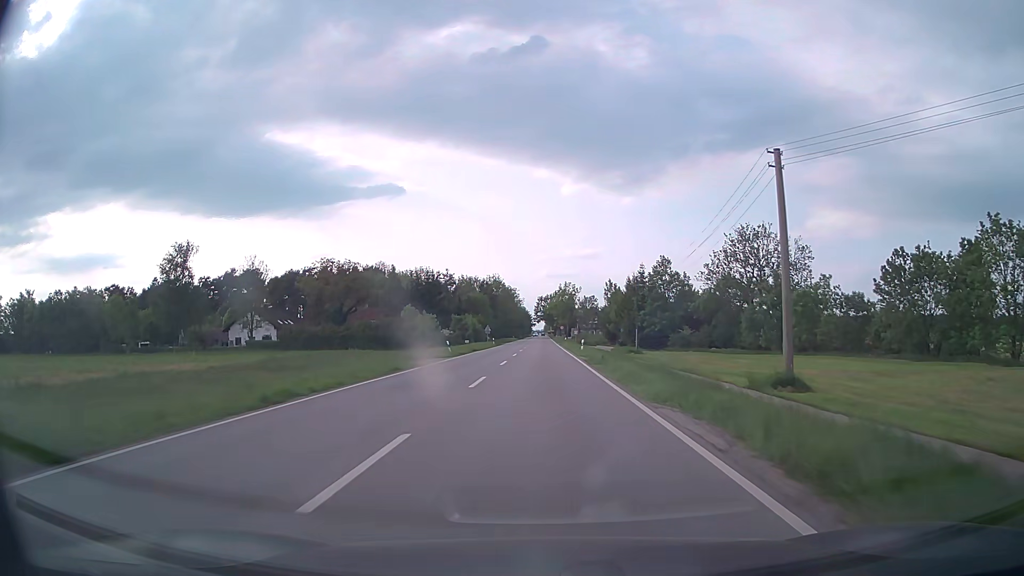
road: secondary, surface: asphalt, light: Day
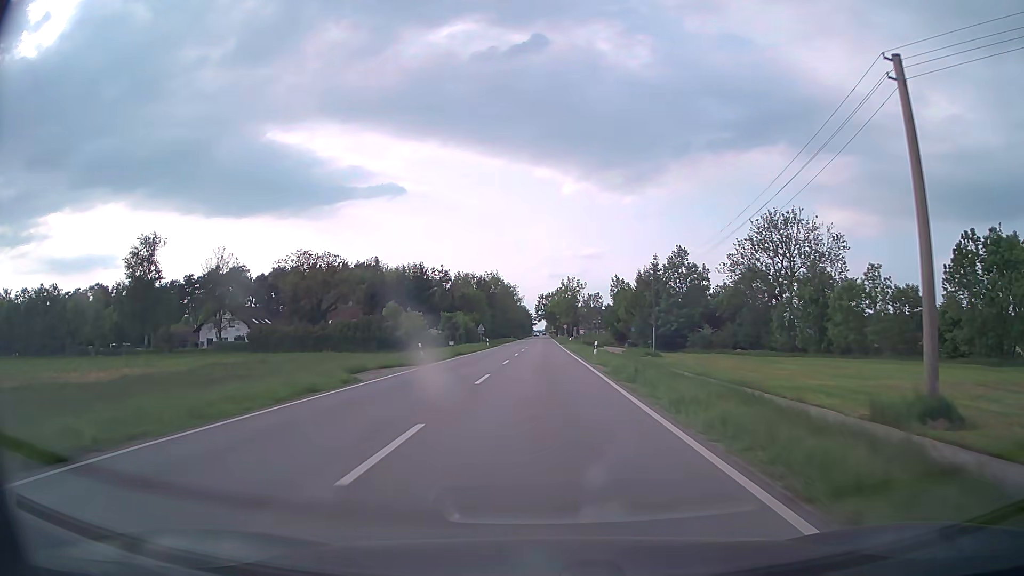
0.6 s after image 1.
(0.0, +11.0) m; 0°
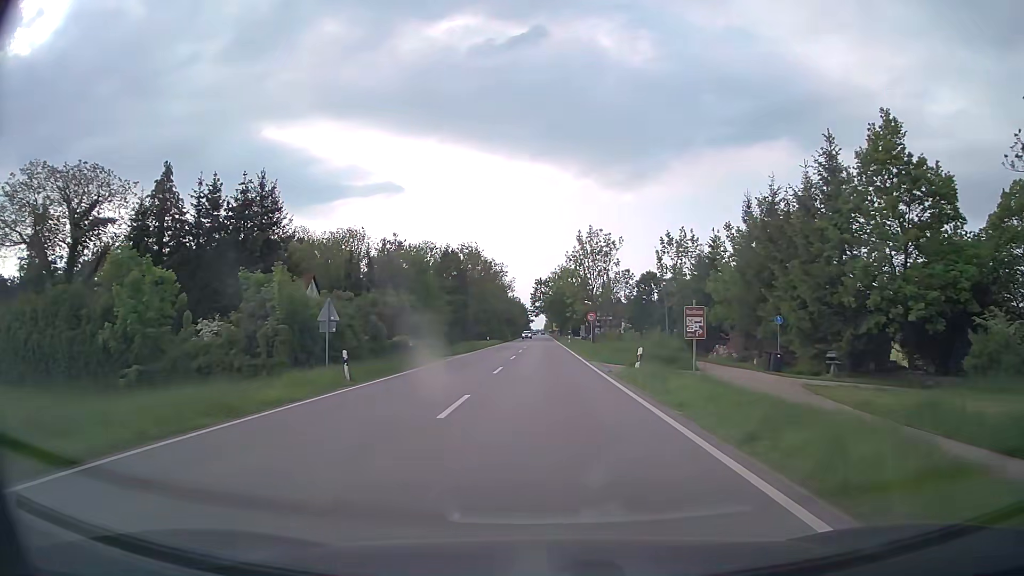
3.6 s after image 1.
(-0.1, +55.1) m; 0°
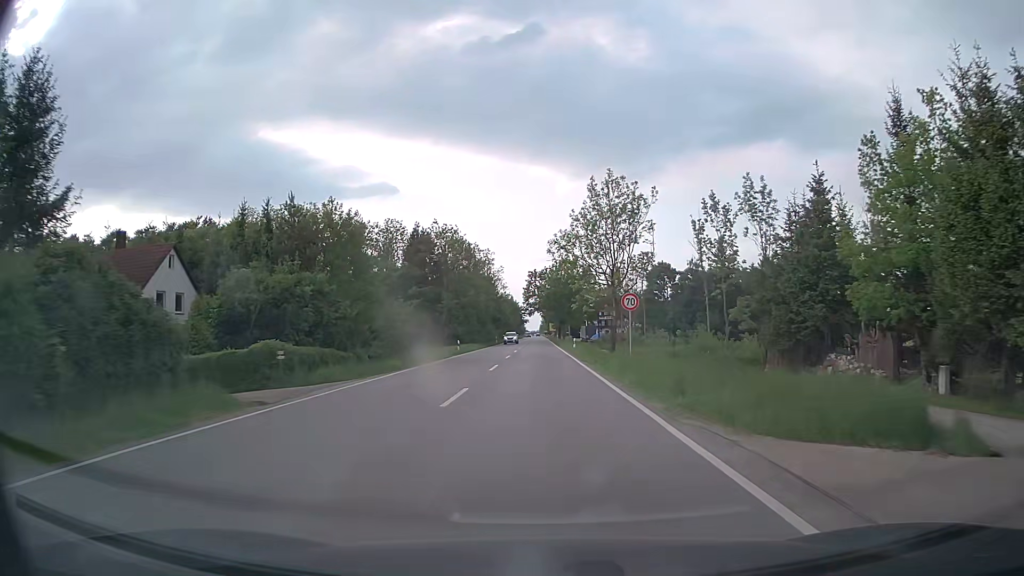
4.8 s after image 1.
(+0.1, +22.3) m; 0°
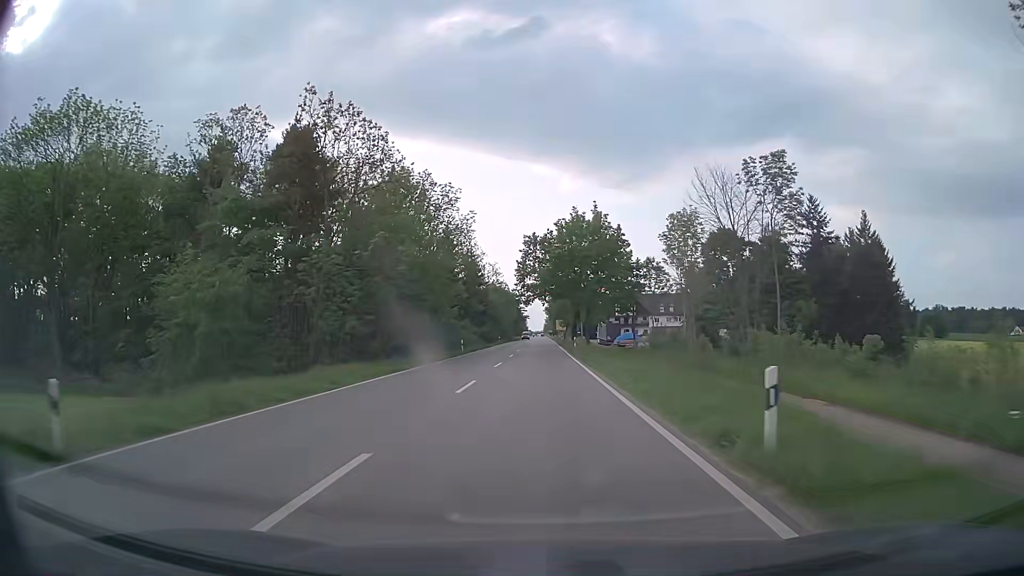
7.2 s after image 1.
(-0.1, +44.8) m; 0°
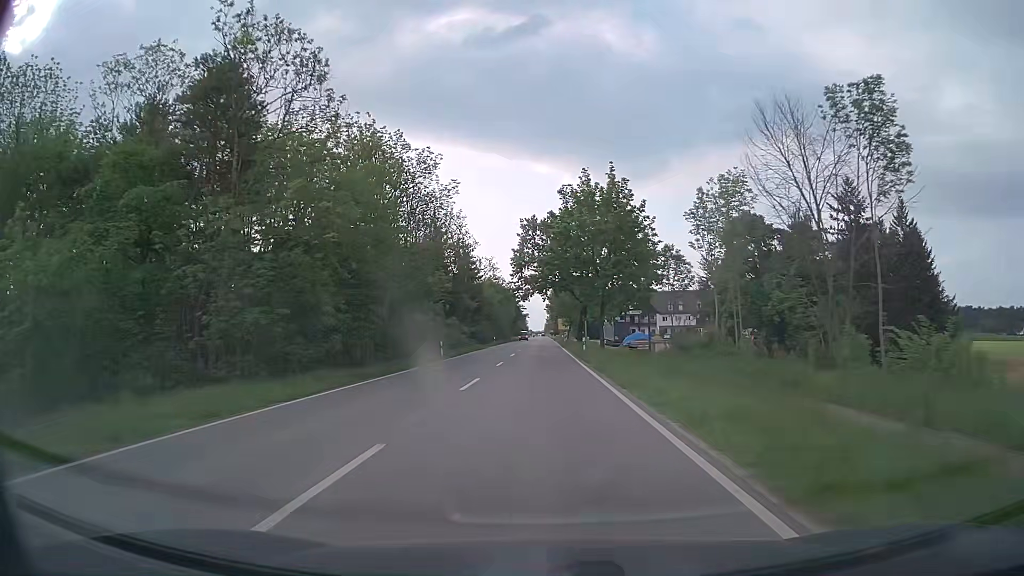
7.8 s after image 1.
(0.0, +11.2) m; 0°
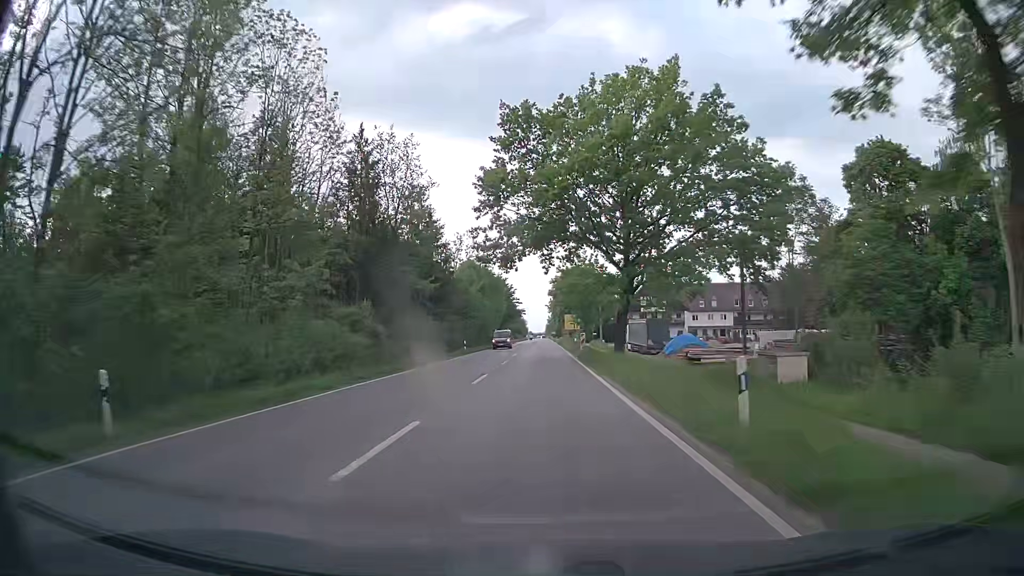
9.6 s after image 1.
(+0.1, +33.8) m; 0°
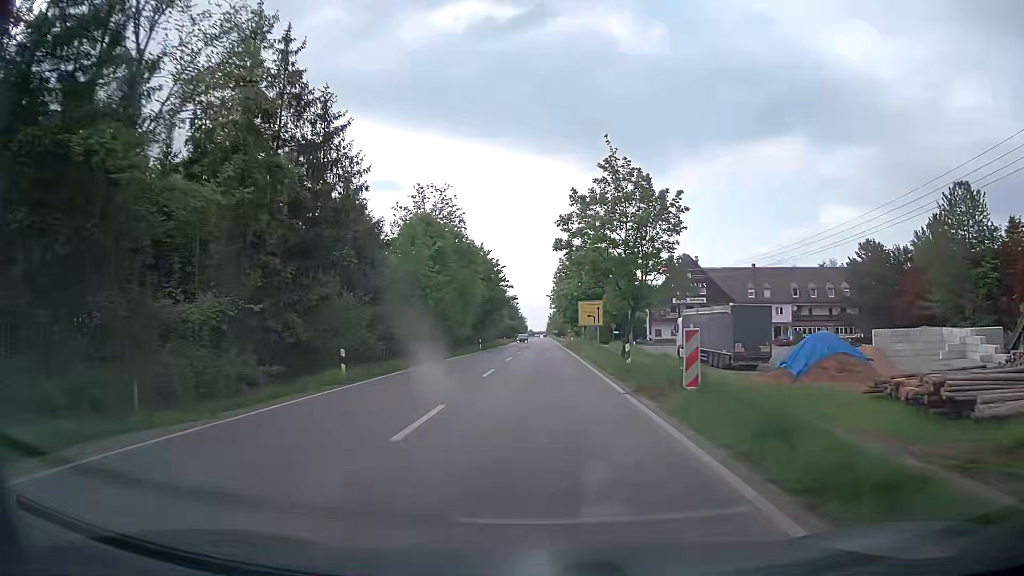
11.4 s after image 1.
(+0.1, +33.8) m; 0°
(0, +10) (0, +20) (0, +30) (0, +40) (0, +50) (0, +60) (+1, +70) (+1, +80) (+1, +90) (+1, +100) m
